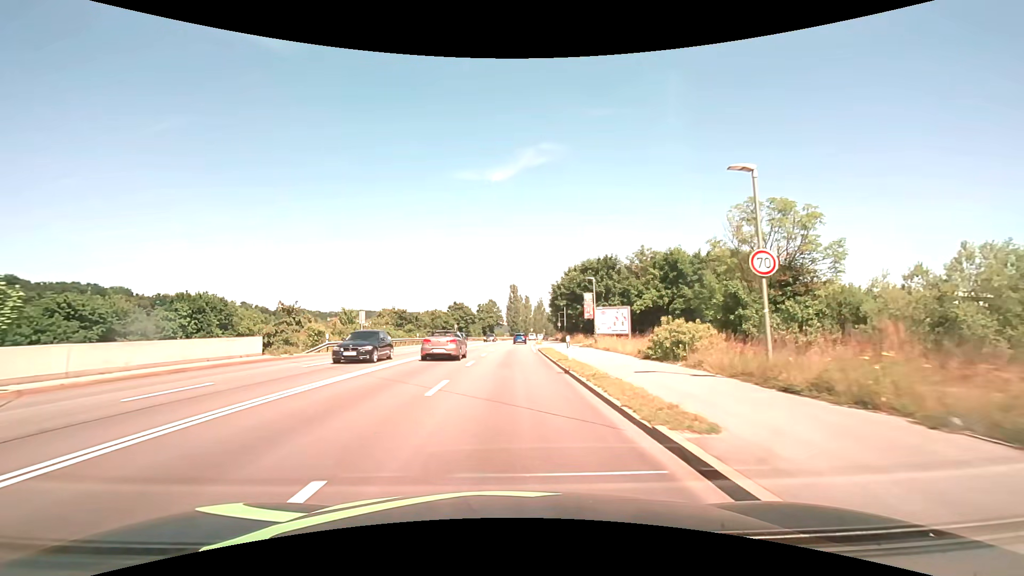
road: primary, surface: asphalt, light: Day
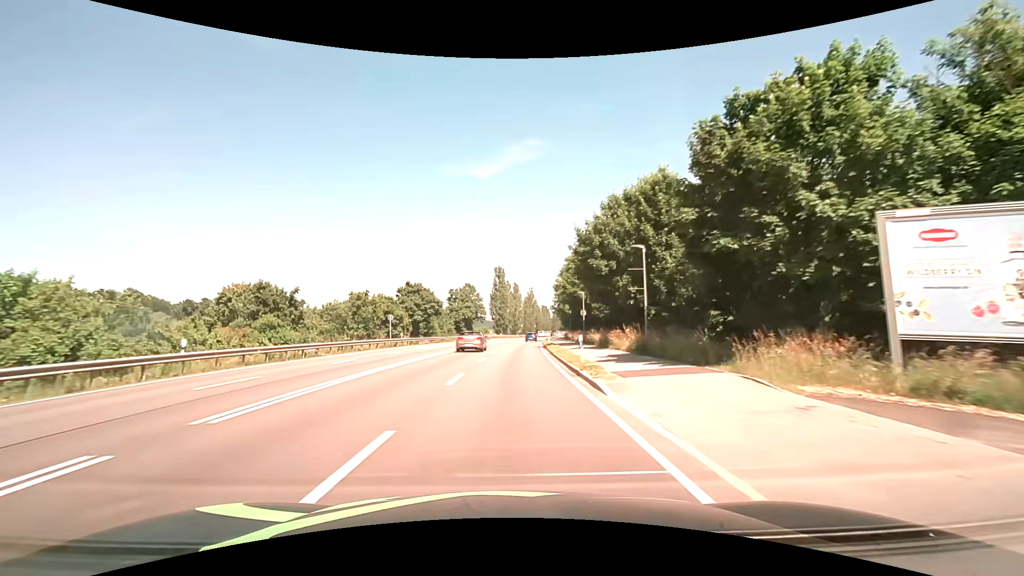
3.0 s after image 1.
(+0.6, +43.2) m; +2°
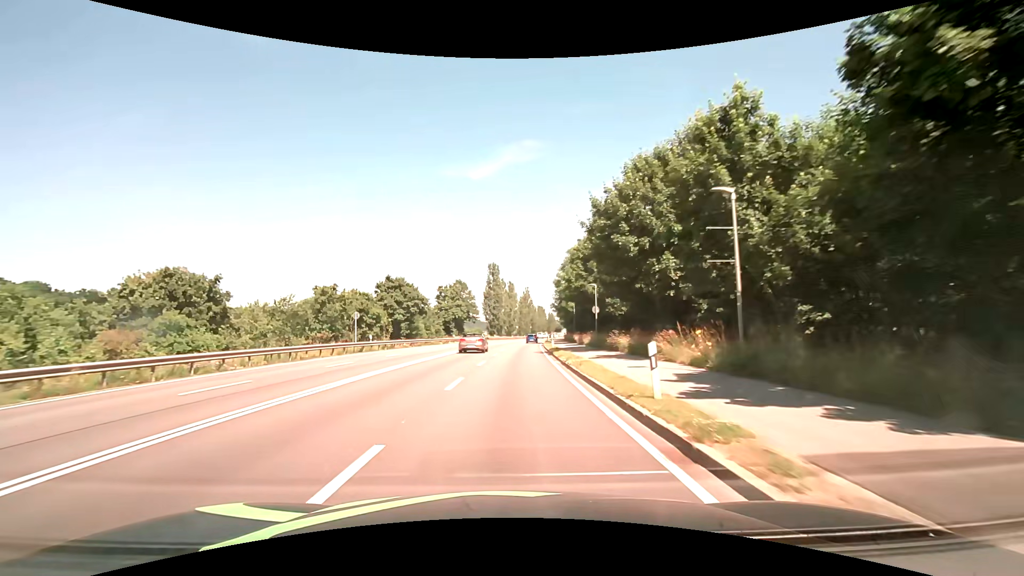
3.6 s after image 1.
(0.0, +9.7) m; 0°
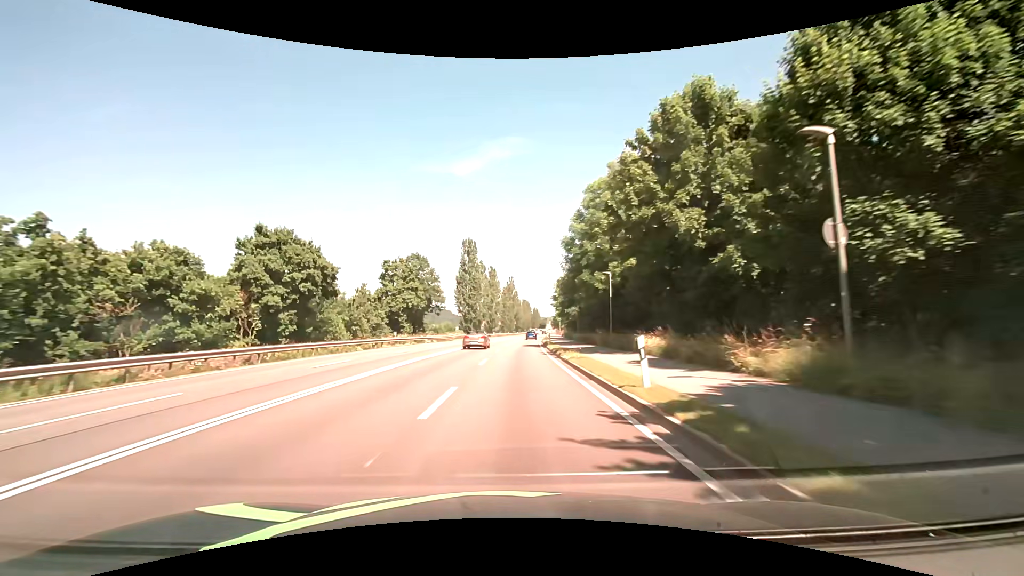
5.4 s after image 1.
(+0.5, +31.2) m; +2°
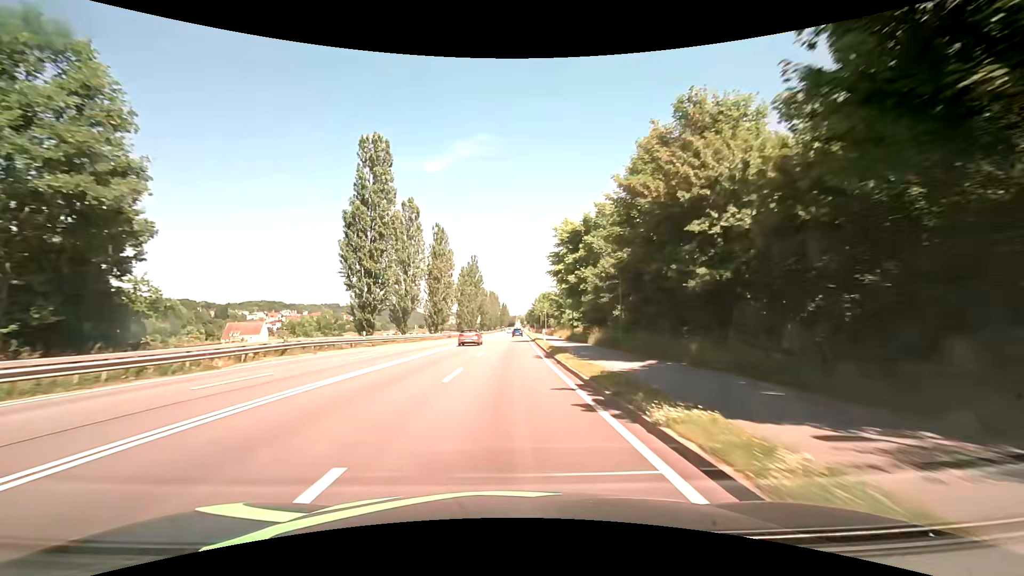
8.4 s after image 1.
(+1.9, +54.6) m; +4°
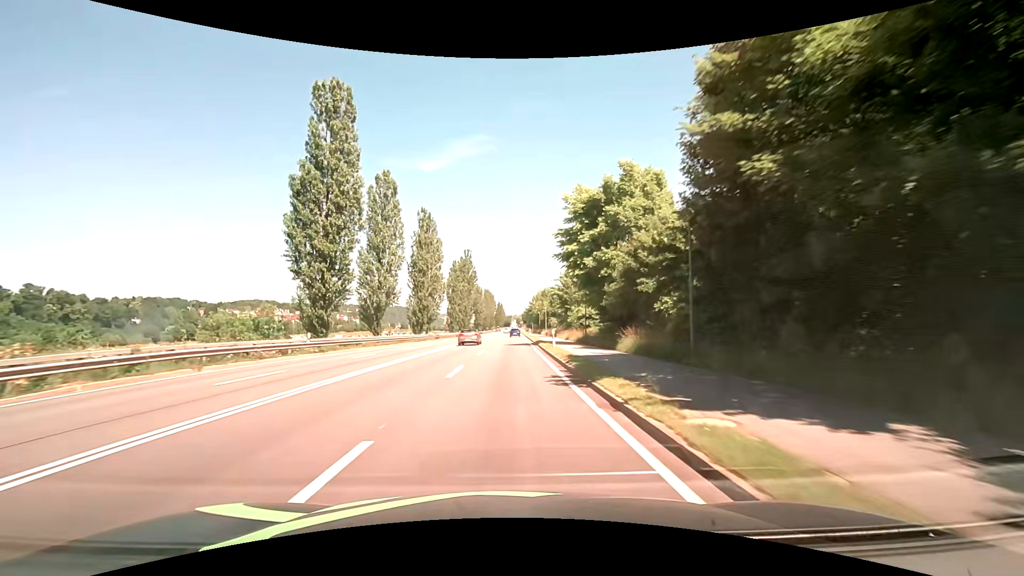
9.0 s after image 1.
(+0.1, +10.8) m; +1°
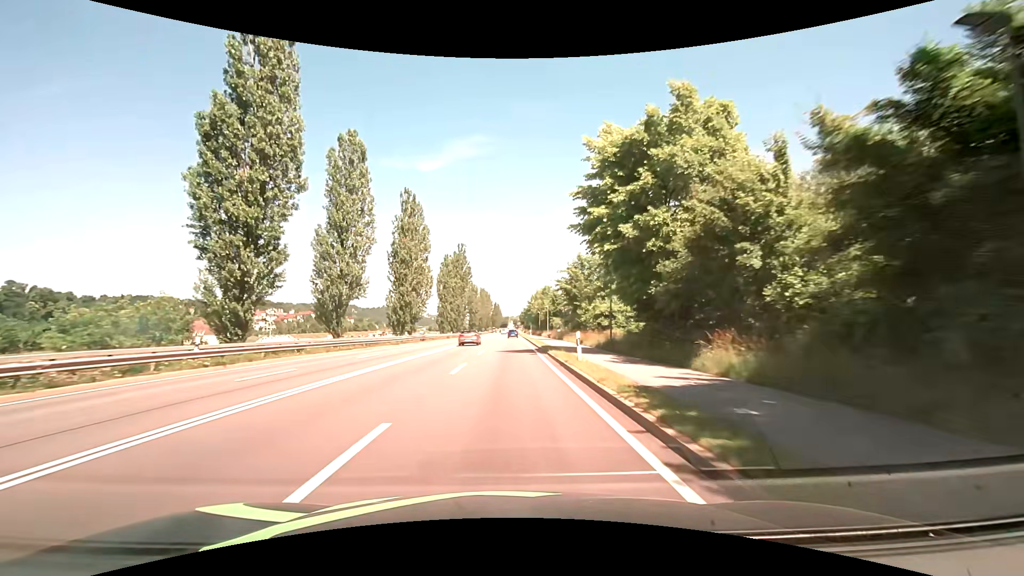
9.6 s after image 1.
(0.0, +10.8) m; 0°
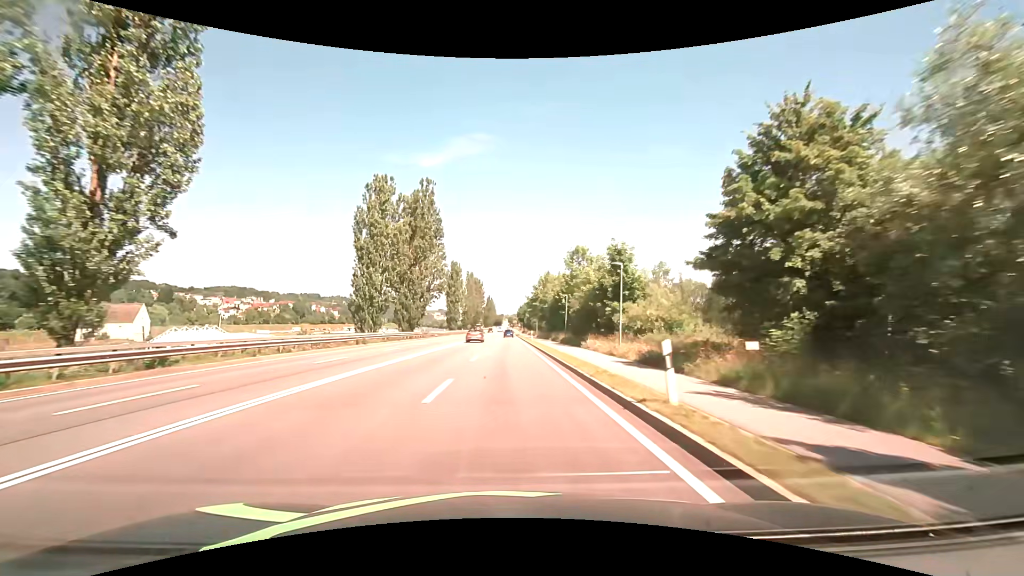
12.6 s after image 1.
(+0.5, +53.8) m; +1°
